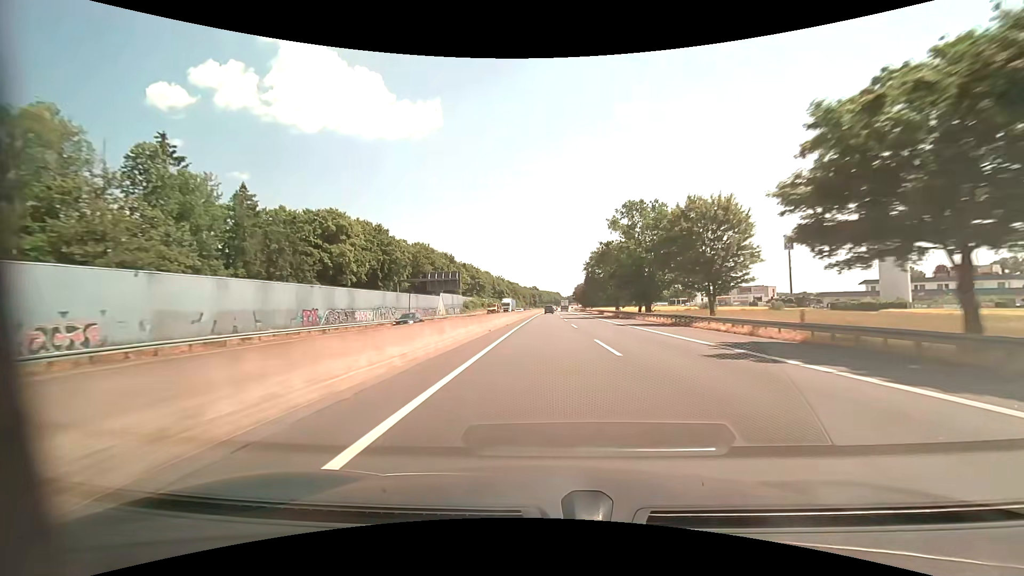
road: motorway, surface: asphalt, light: Day
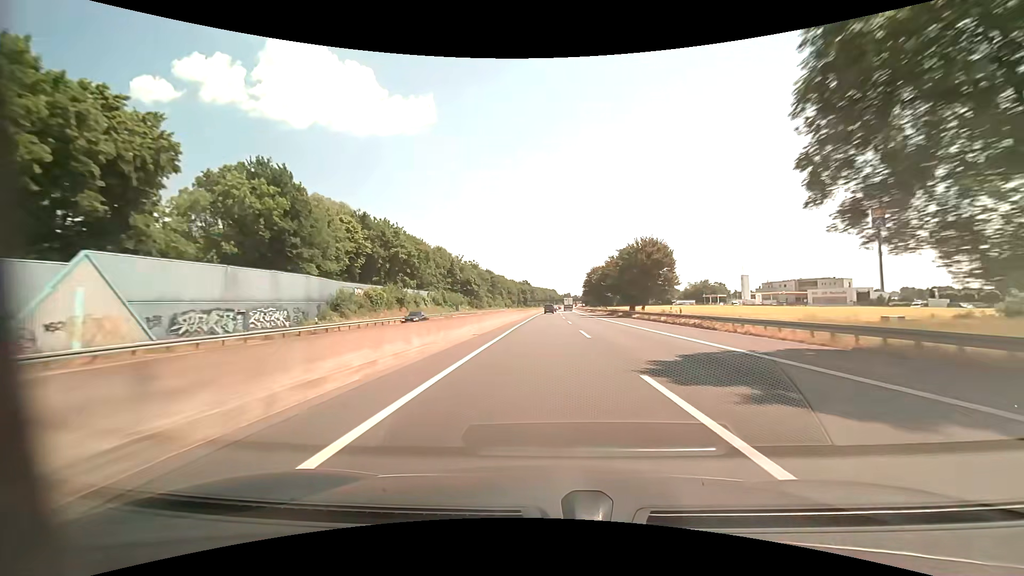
(+0.5, +83.2) m; 0°
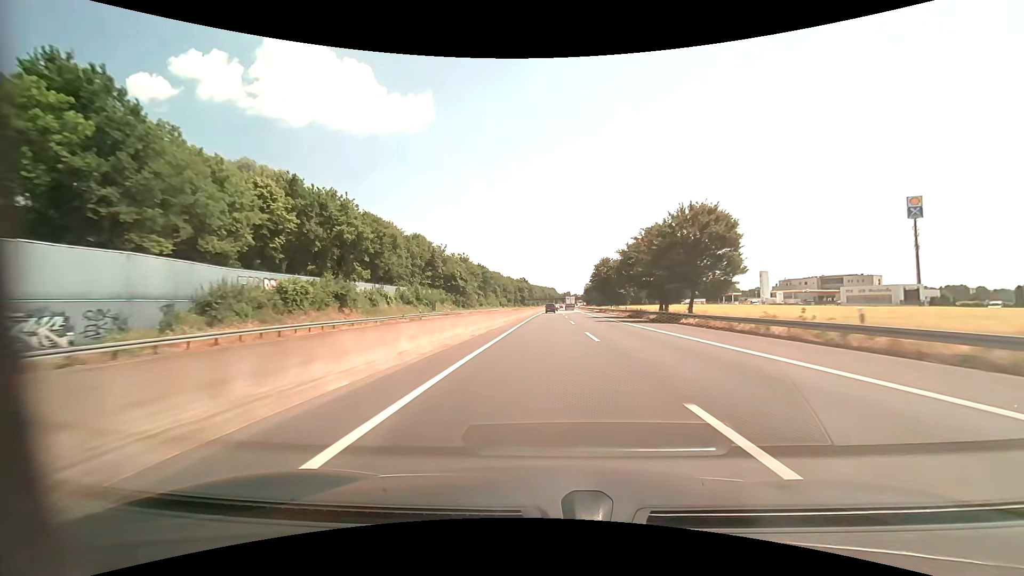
(+0.1, +20.8) m; 0°
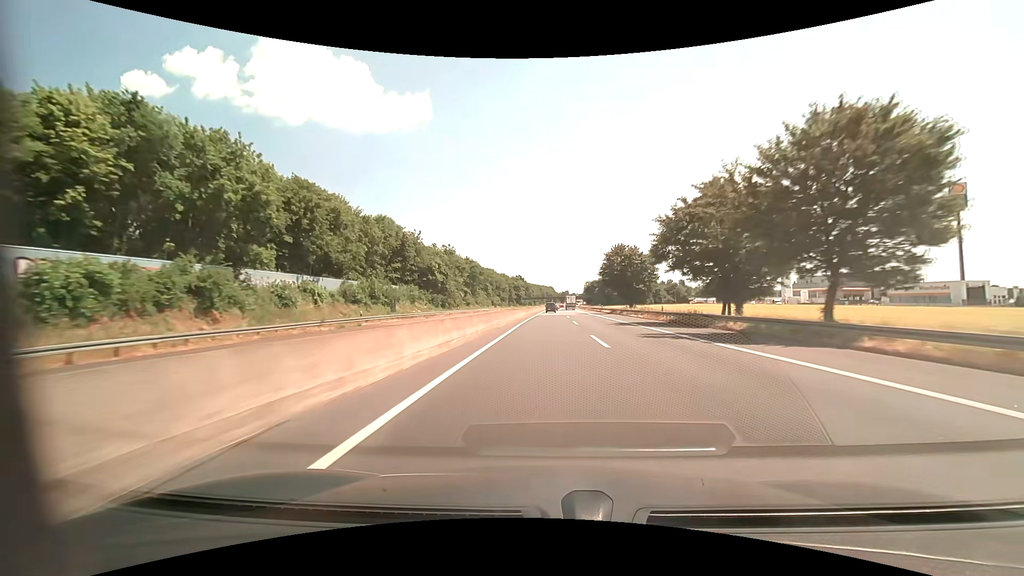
(+0.1, +20.8) m; 0°
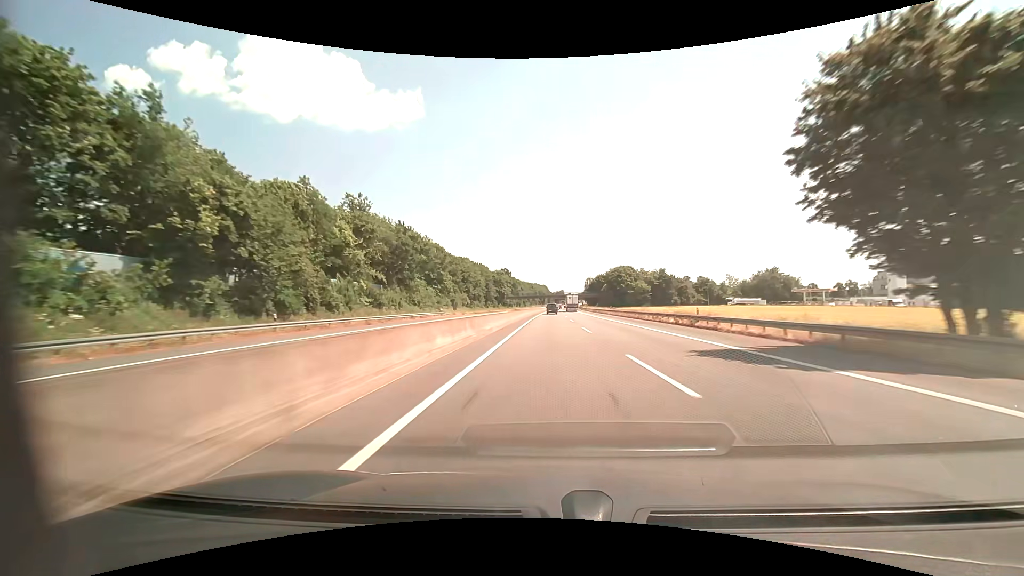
(+0.4, +62.5) m; +1°
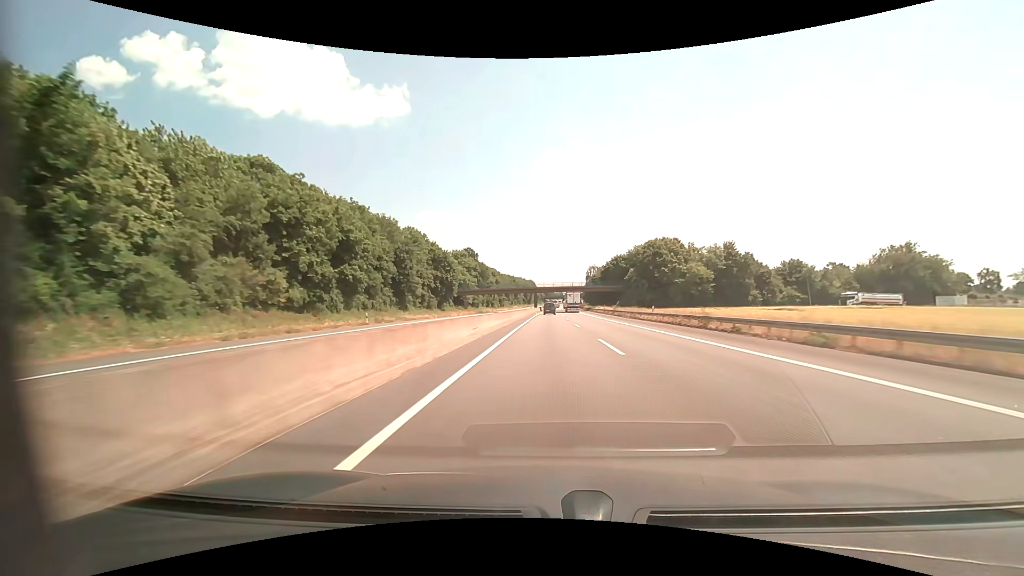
(+0.8, +83.2) m; +1°
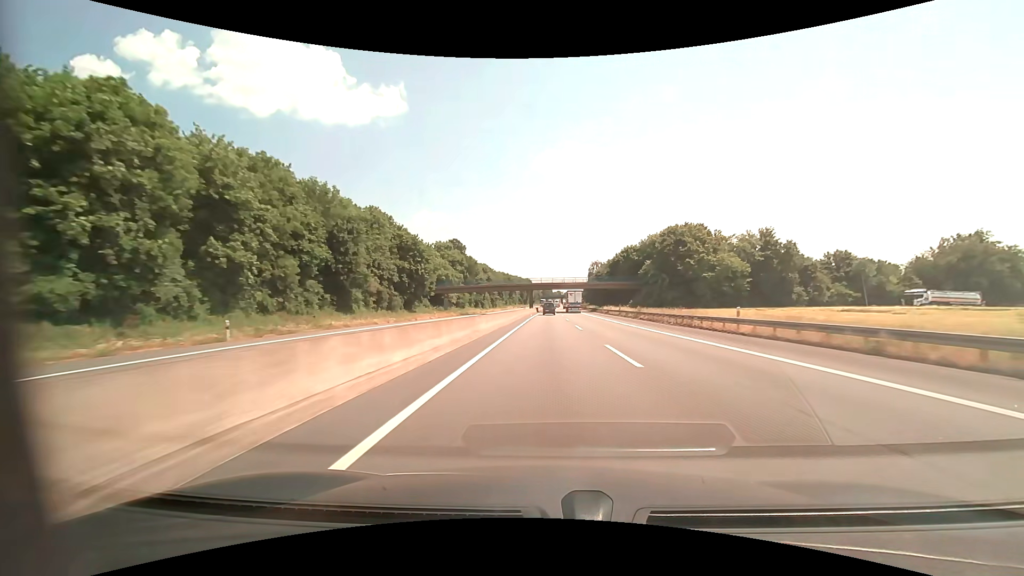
(+0.1, +20.8) m; 0°
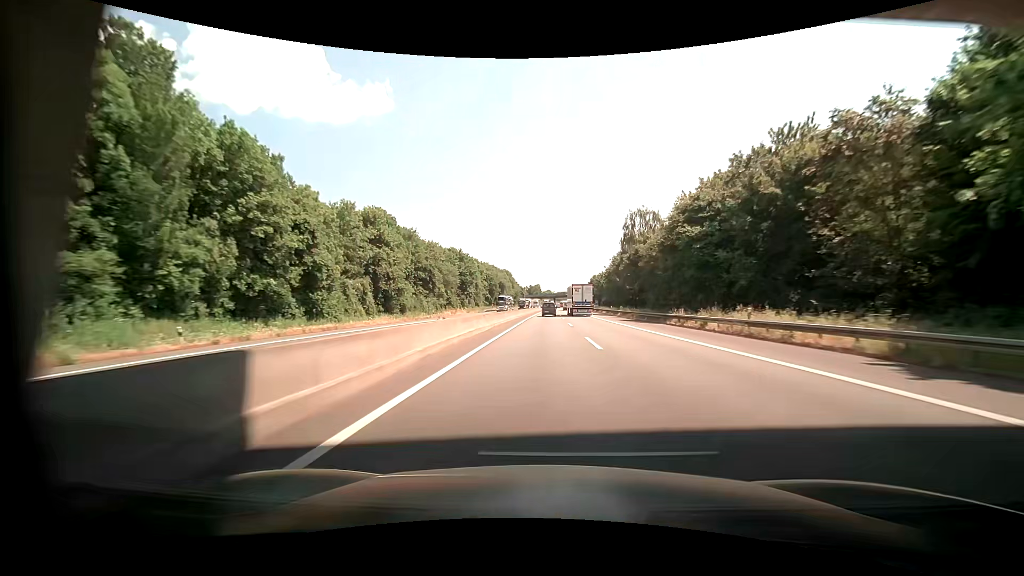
(+1.3, +102.6) m; +1°
(0, +10) (0, +20) (0, +30) (0, +40) (0, +50) (0, +60) (0, +70) (0, +80) (0, +90) (+1, +100) m
